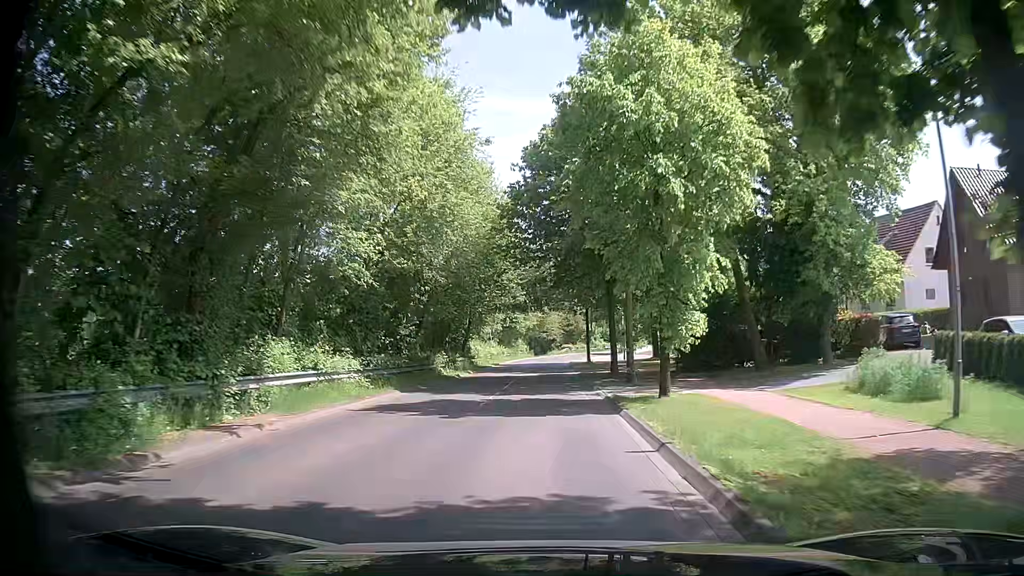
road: tertiary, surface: asphalt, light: Day
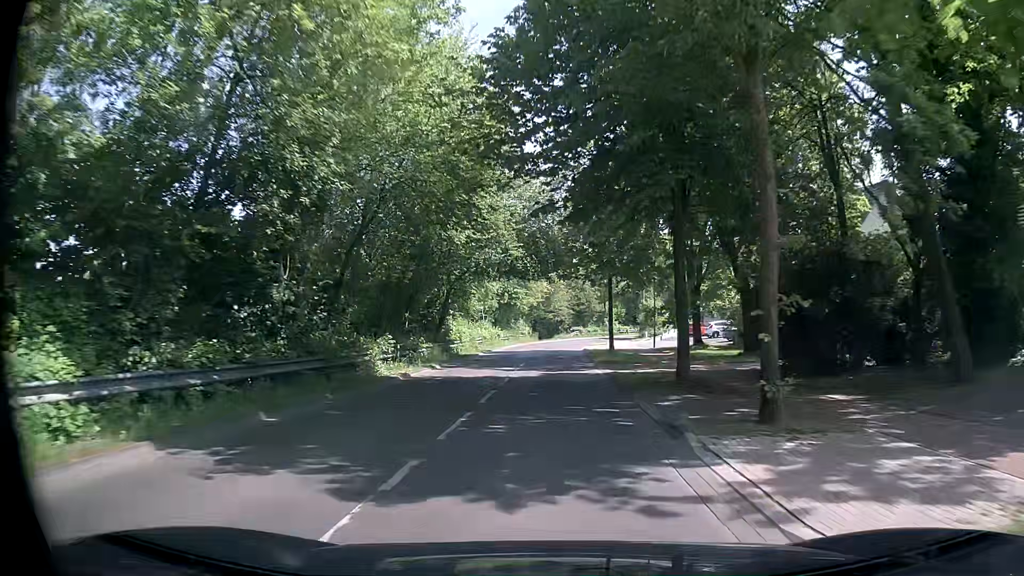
(-0.1, +14.6) m; -1°
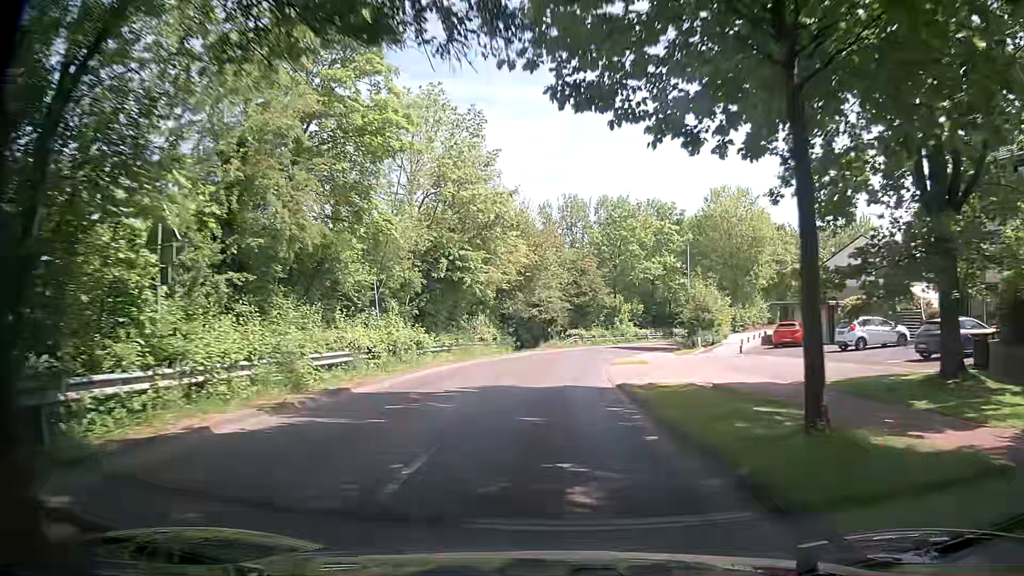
(+0.6, +31.2) m; +2°
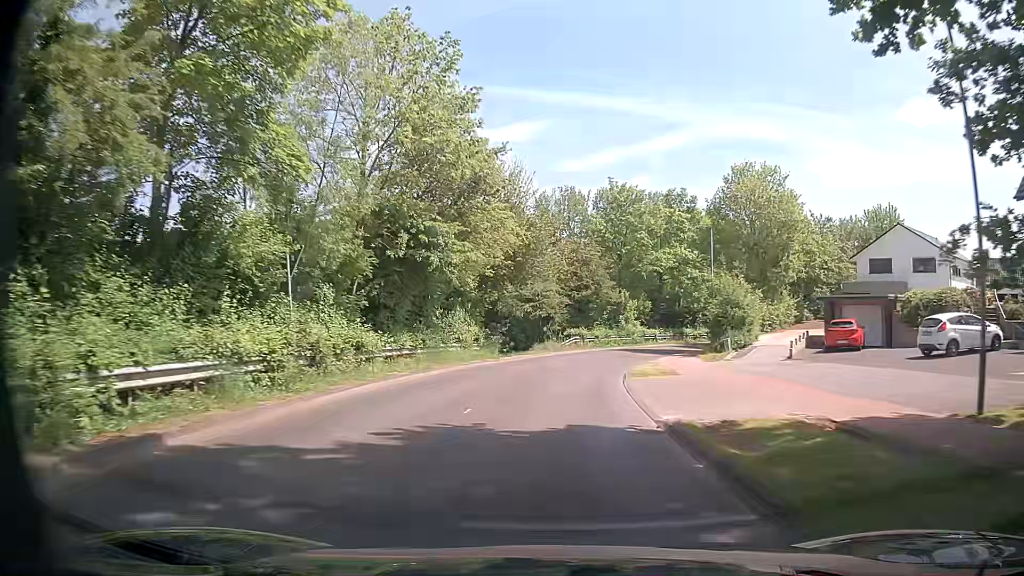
(-0.1, +8.1) m; 0°
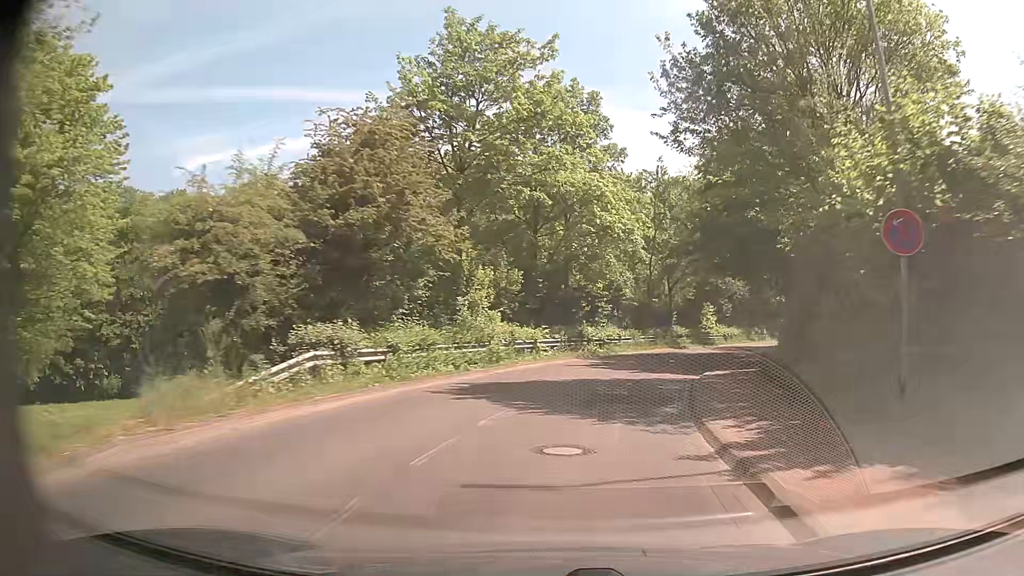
(+2.9, +32.2) m; +14°
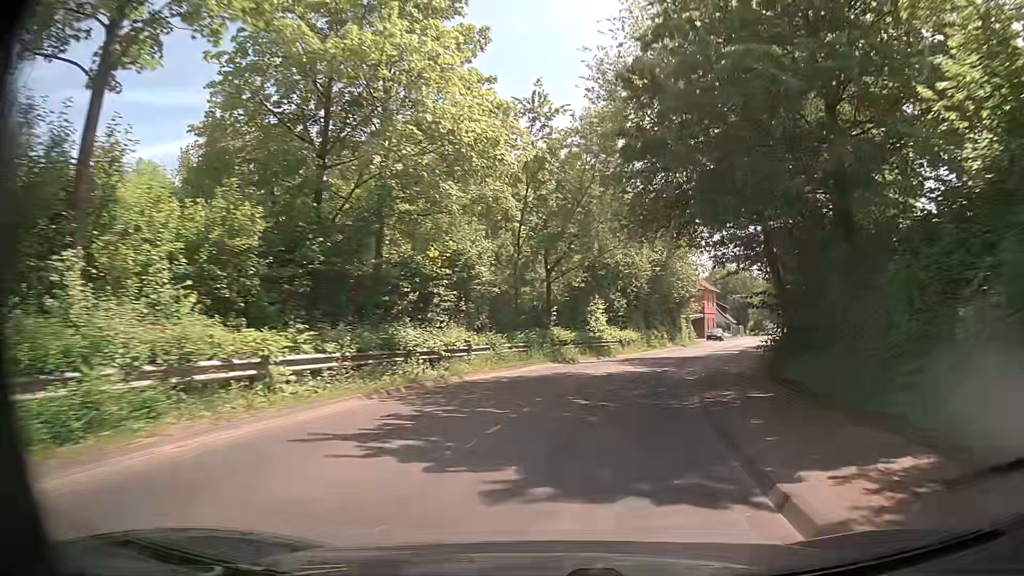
(+1.7, +16.2) m; +12°
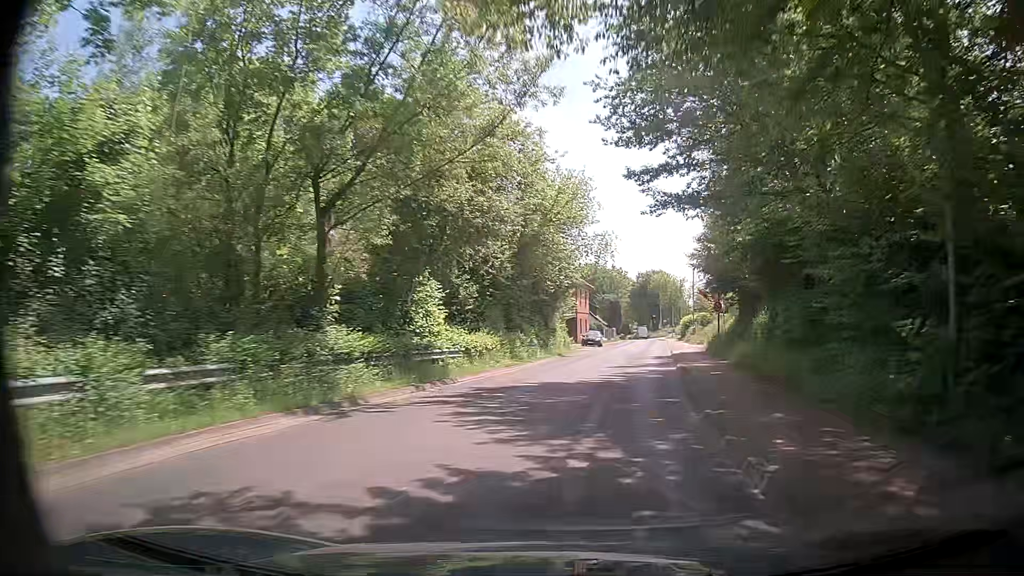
(+1.6, +16.2) m; +12°
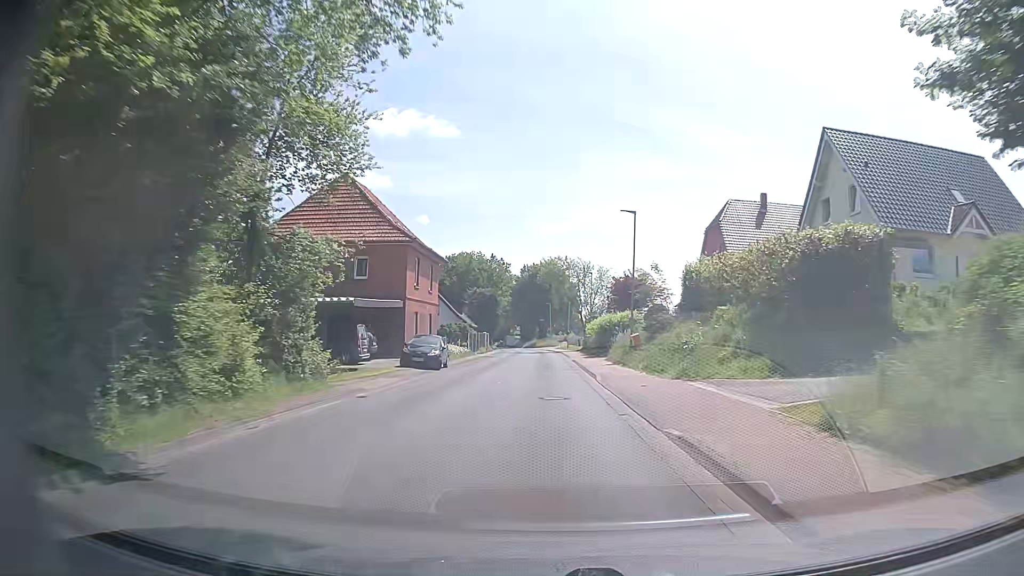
(+4.1, +32.9) m; +9°
